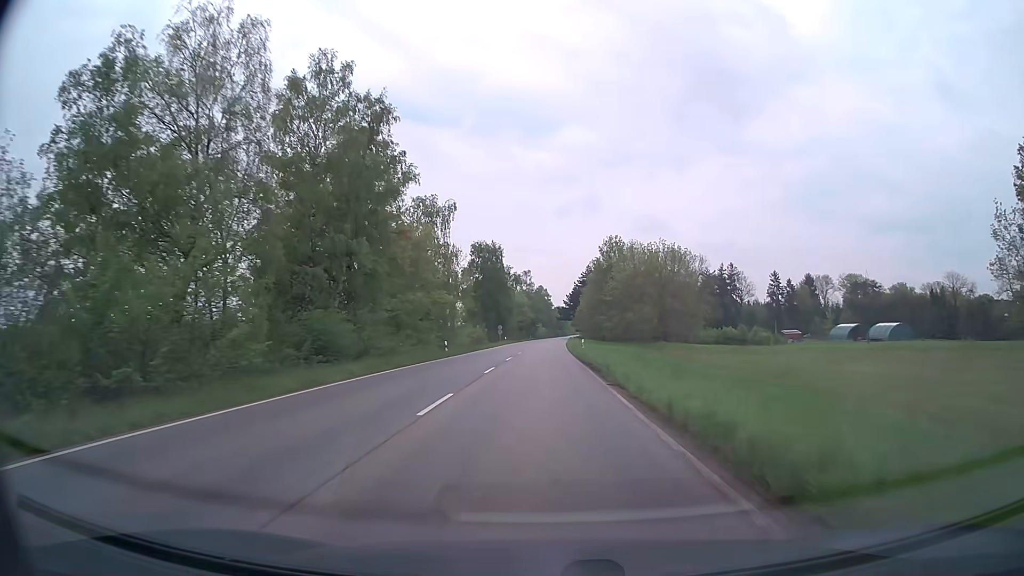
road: secondary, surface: asphalt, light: Day
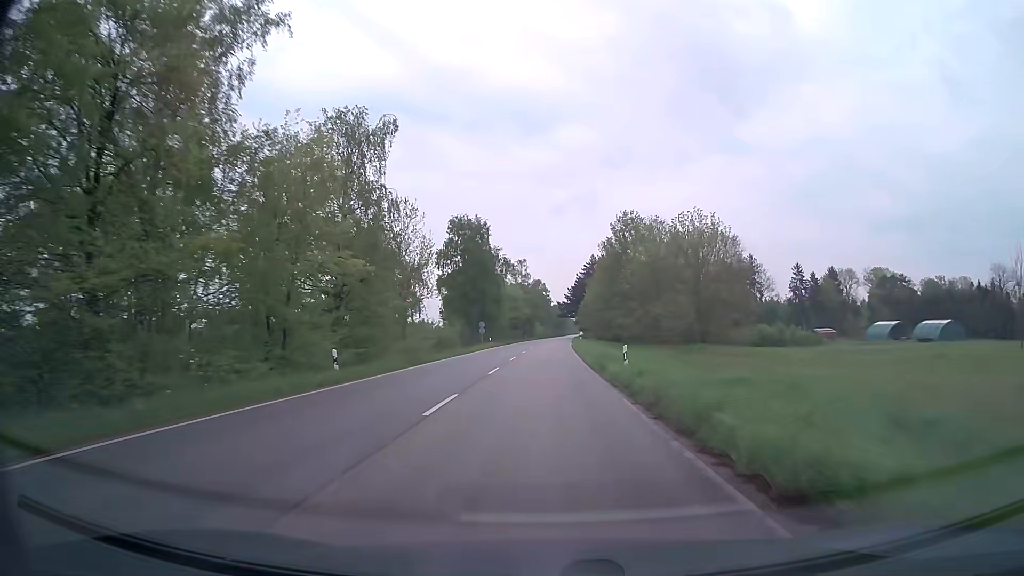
(0.0, +23.7) m; 0°
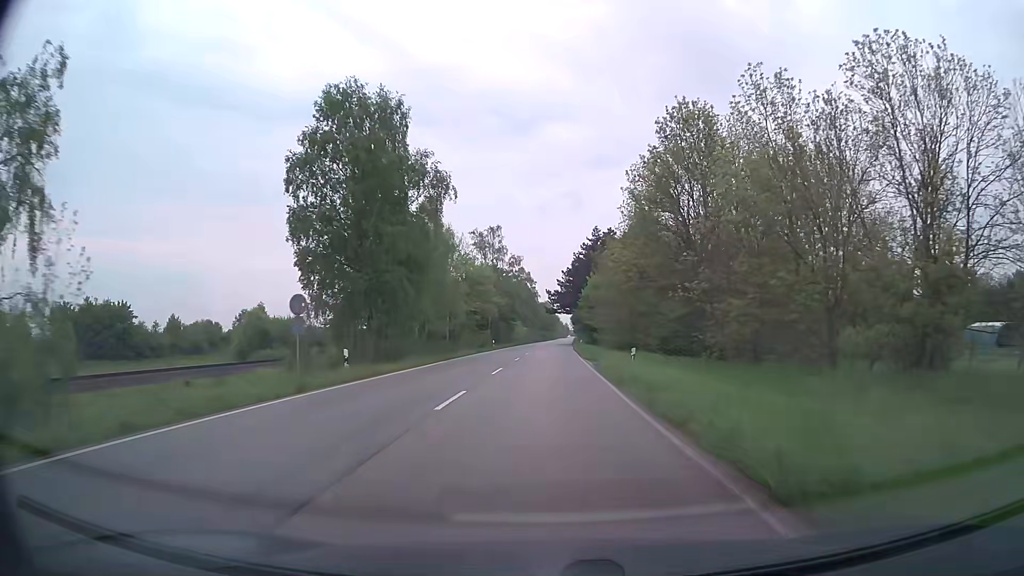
(+0.5, +47.1) m; +1°
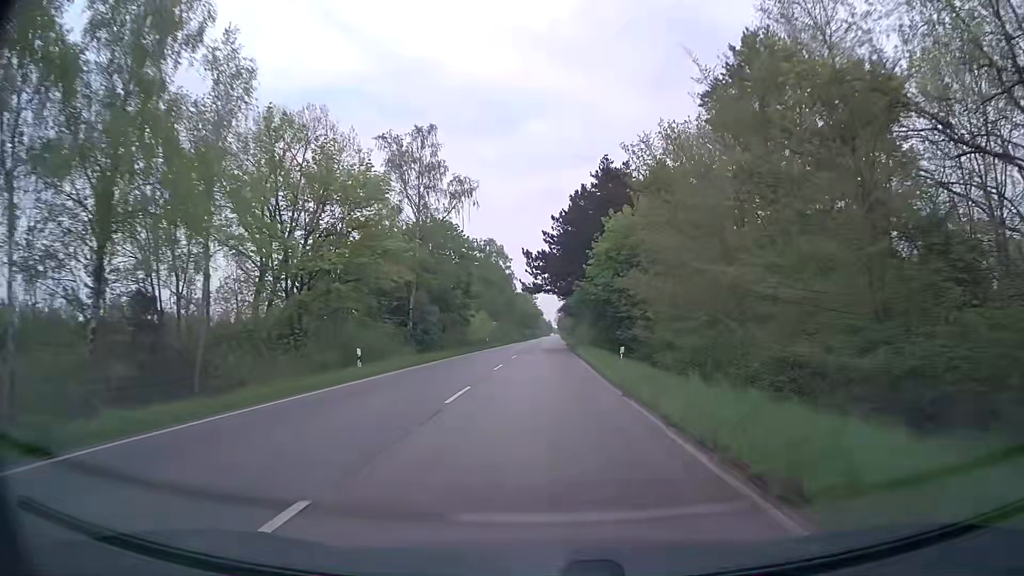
(+0.5, +46.7) m; +1°
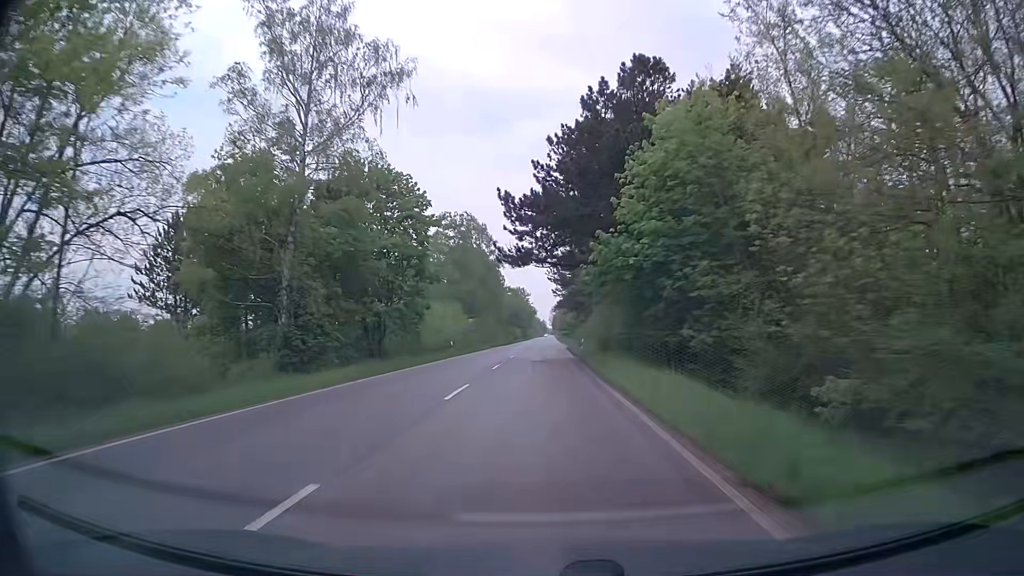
(+0.2, +23.3) m; 0°
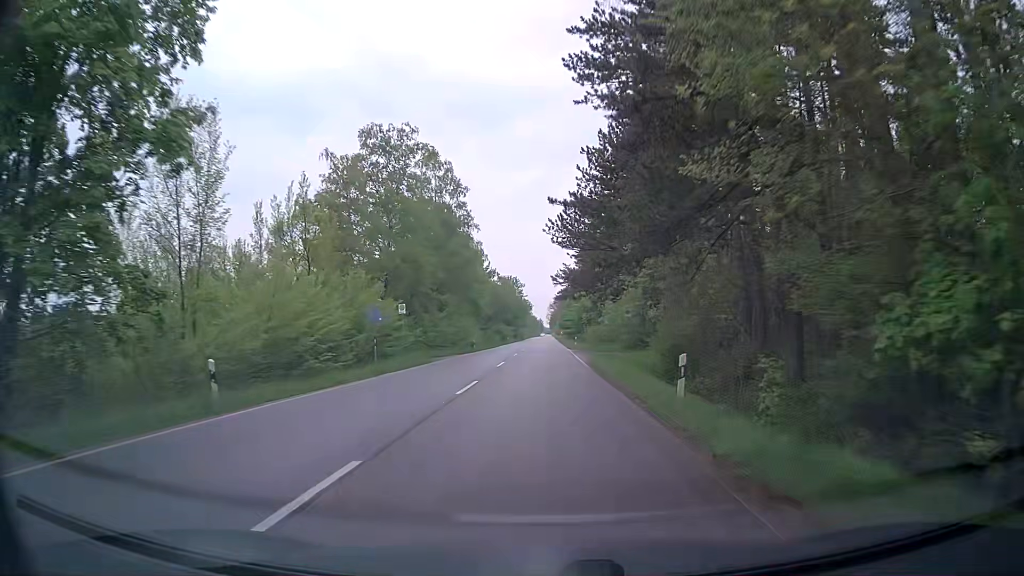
(0.0, +34.9) m; +1°
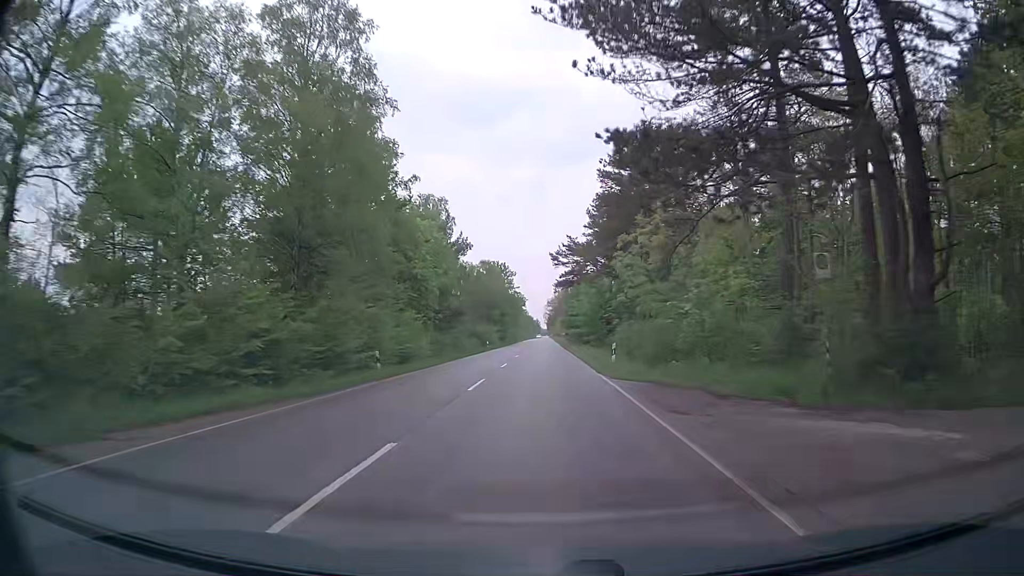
(-0.2, +34.8) m; 0°
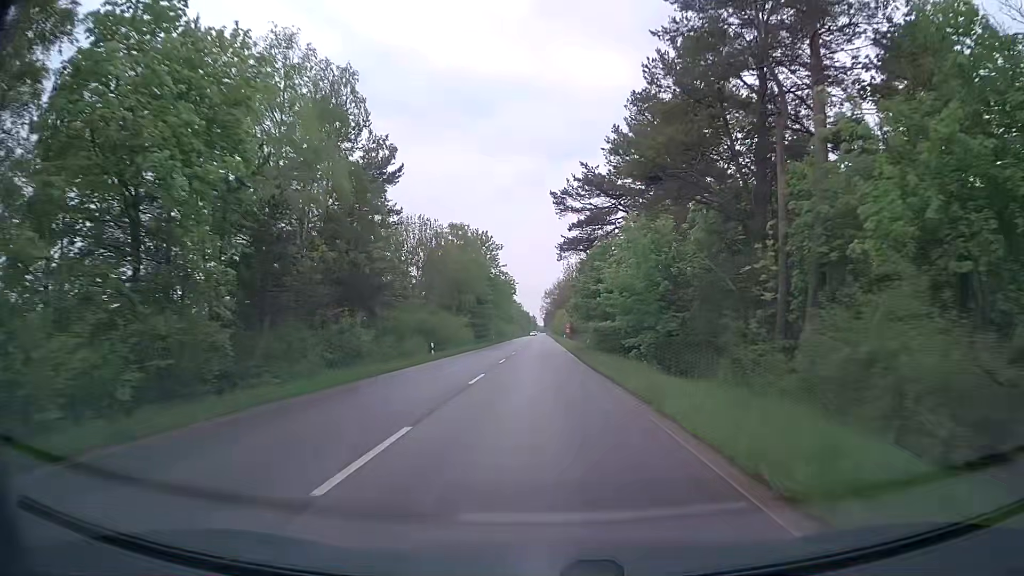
(+0.1, +34.3) m; +1°
(0, +10) (0, +20) (0, +30) (0, +40) (0, +50) (0, +60) (-1, +70) (-1, +80) (-1, +90) (-1, +100) m
